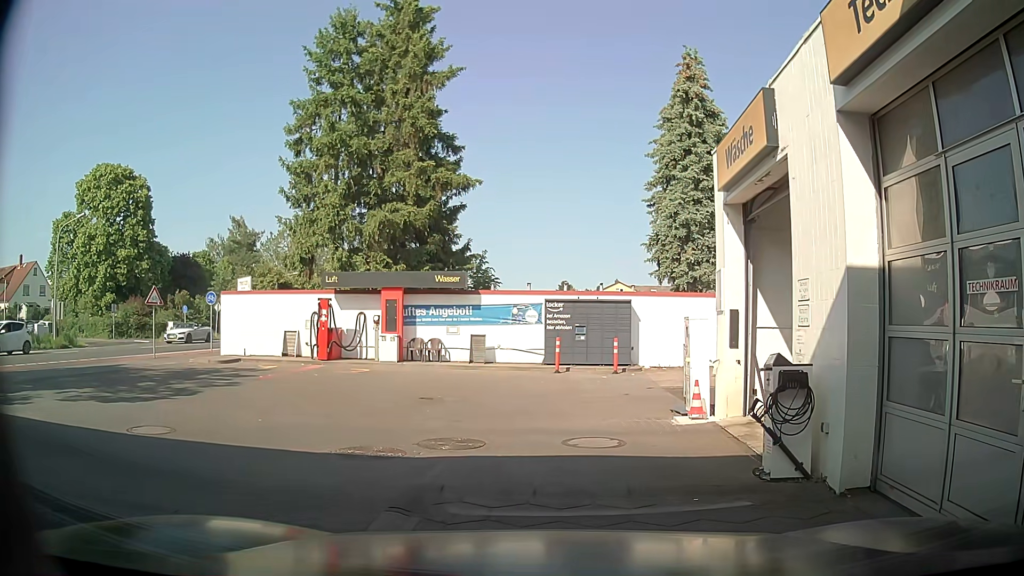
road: service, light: Day
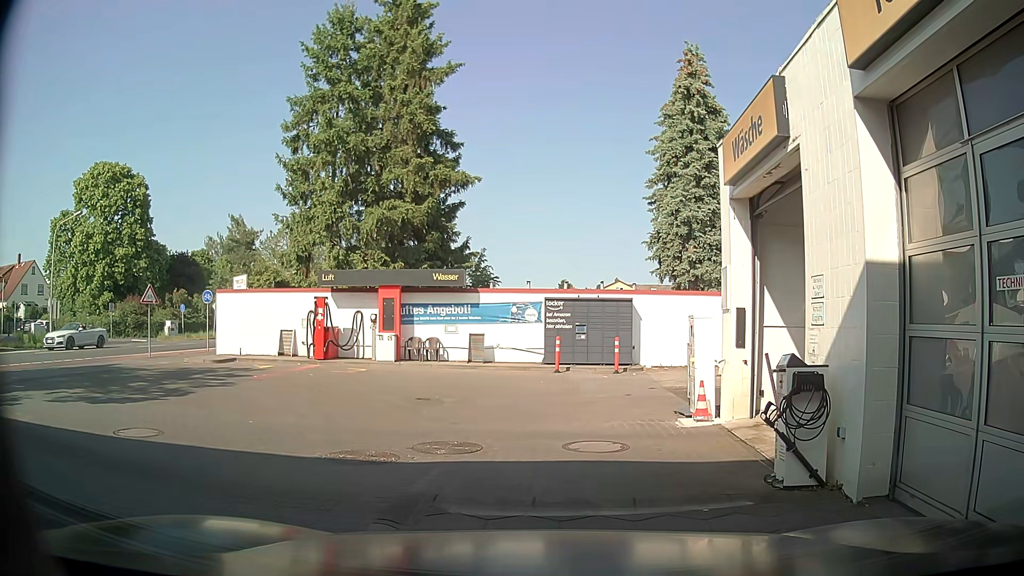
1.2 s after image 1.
(0.0, +0.4) m; 0°
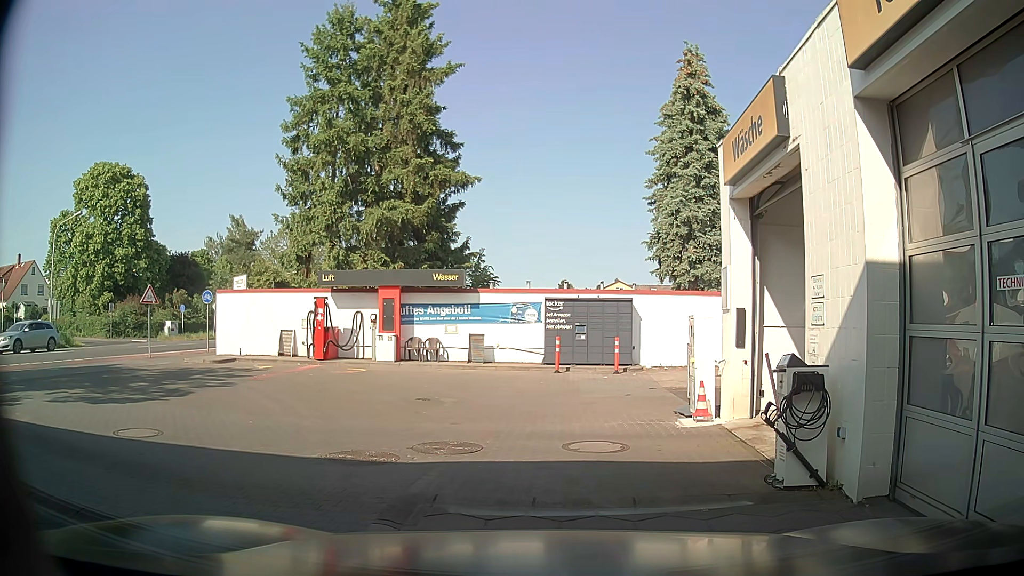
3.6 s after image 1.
(0.0, +0.1) m; 0°
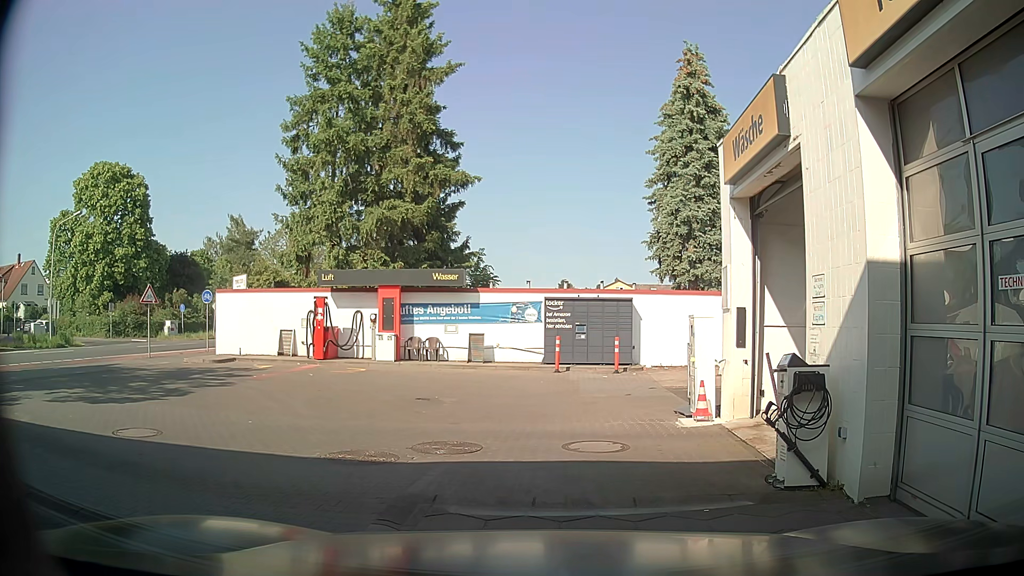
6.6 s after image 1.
(0.0, +0.1) m; 0°
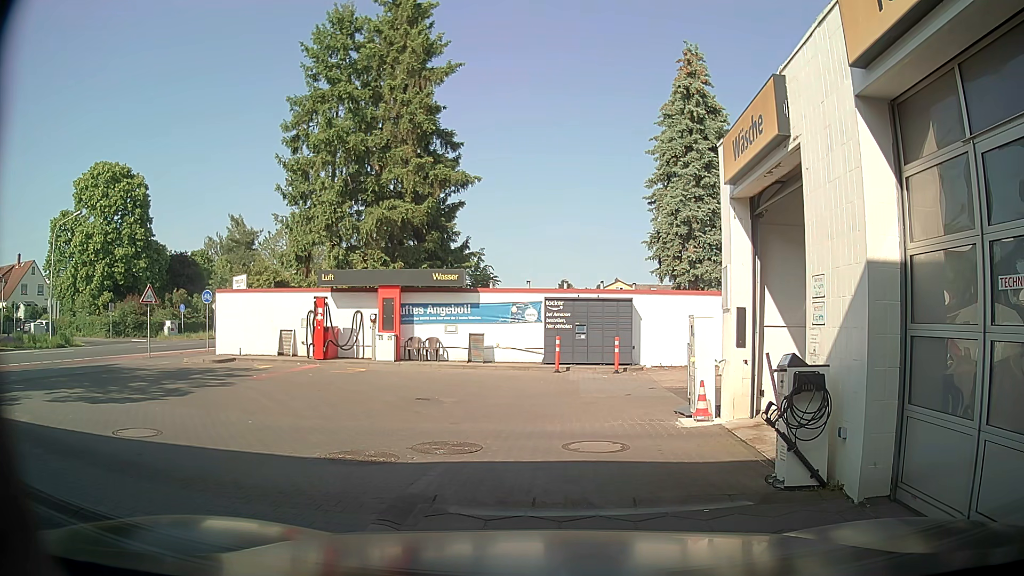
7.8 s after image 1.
(0.0, 0.0) m; 0°
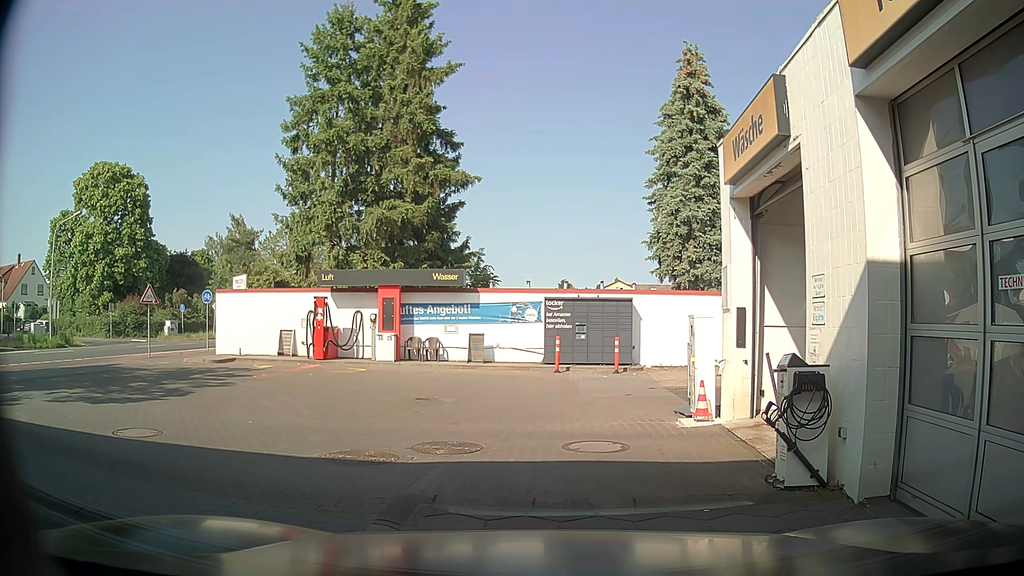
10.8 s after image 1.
(0.0, 0.0) m; 0°
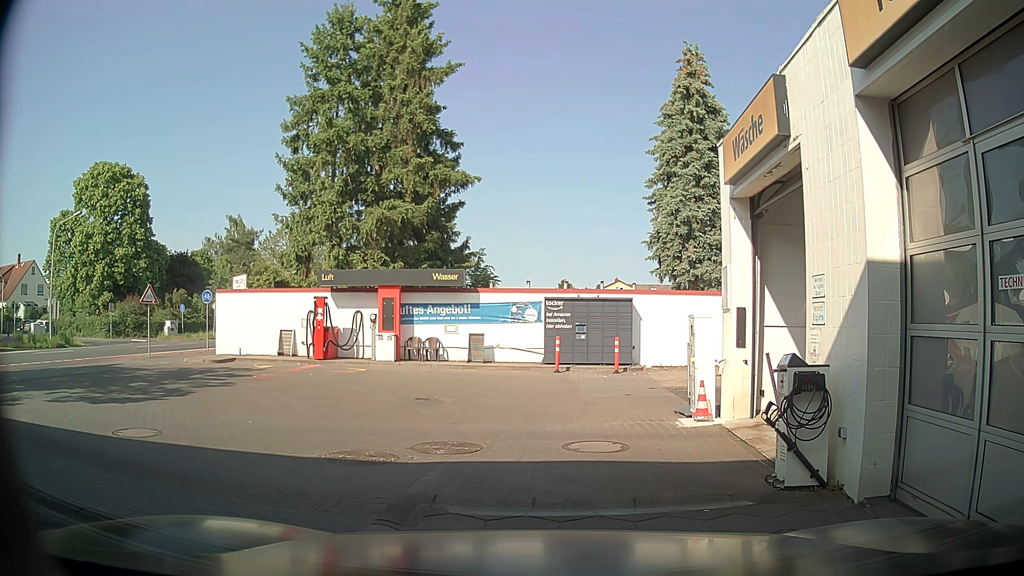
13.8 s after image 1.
(0.0, 0.0) m; 0°
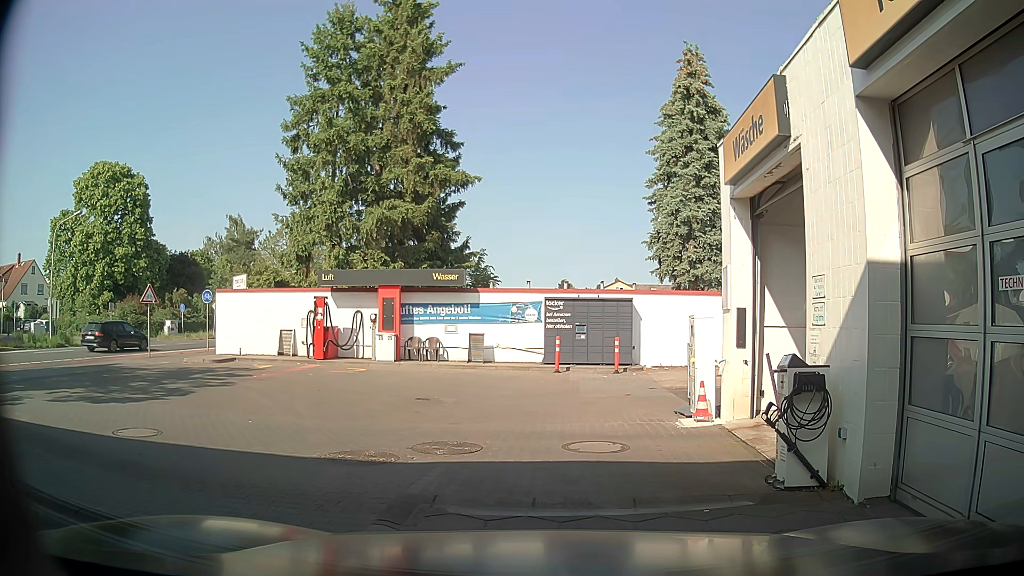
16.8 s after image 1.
(0.0, 0.0) m; 0°
